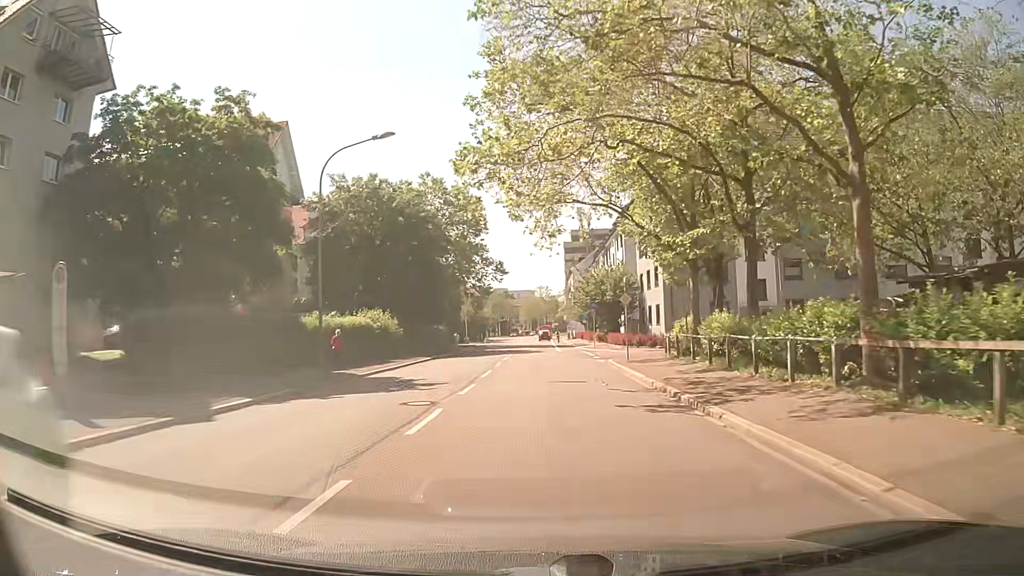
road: secondary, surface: asphalt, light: Day
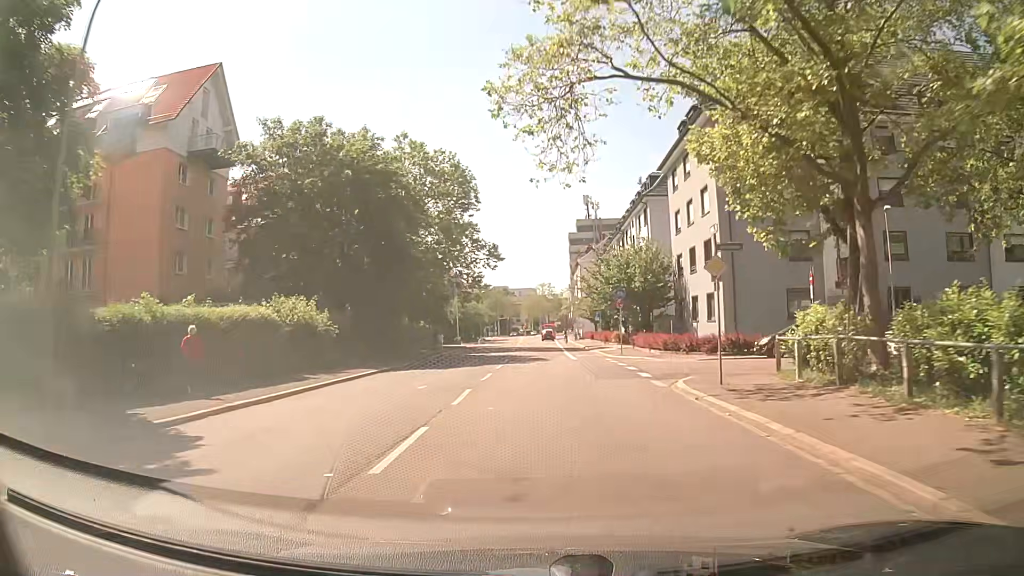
(0.0, +14.6) m; 0°
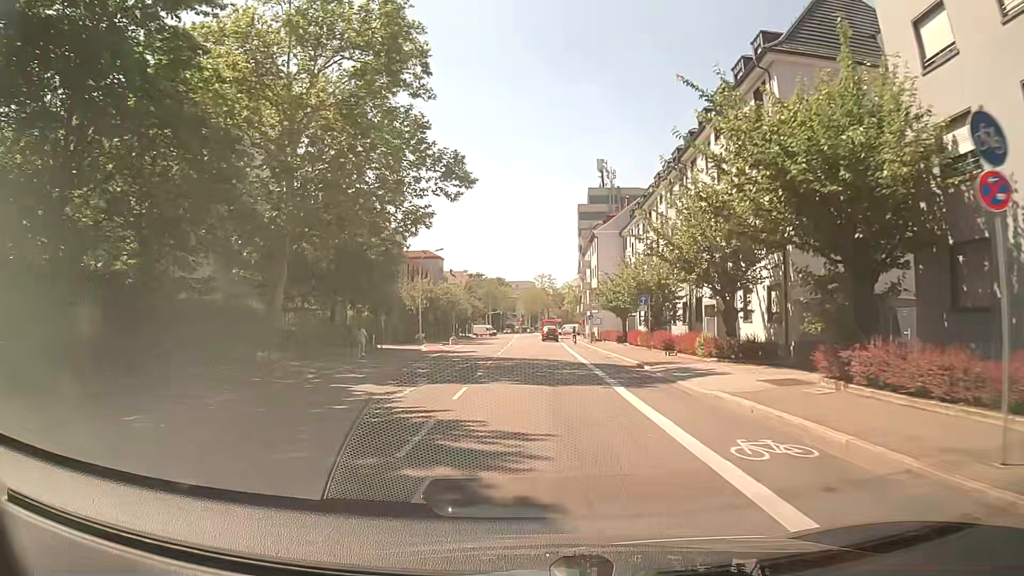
(+0.2, +30.0) m; 0°
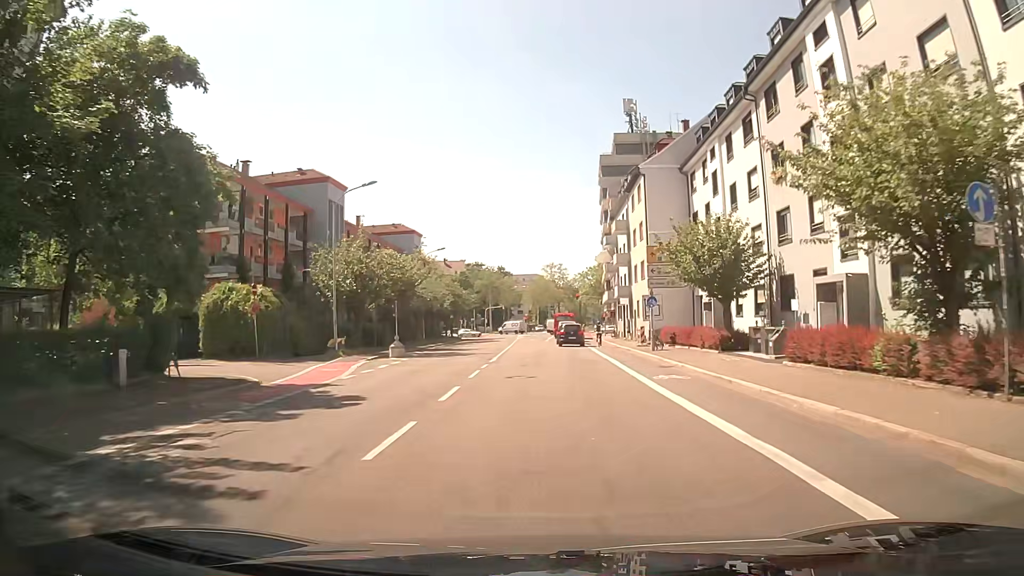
(0.0, +30.4) m; 0°
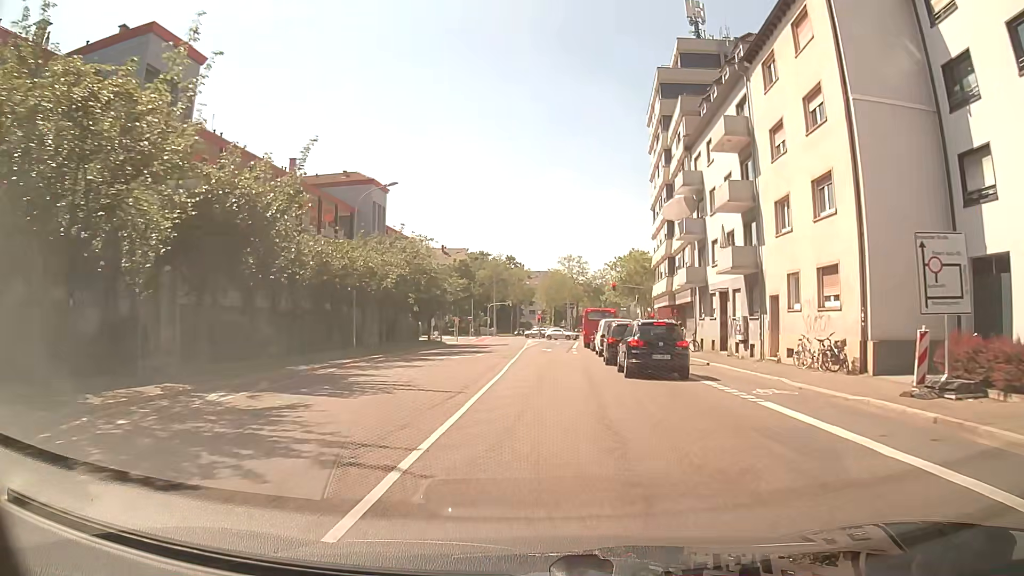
(-0.7, +29.8) m; -1°
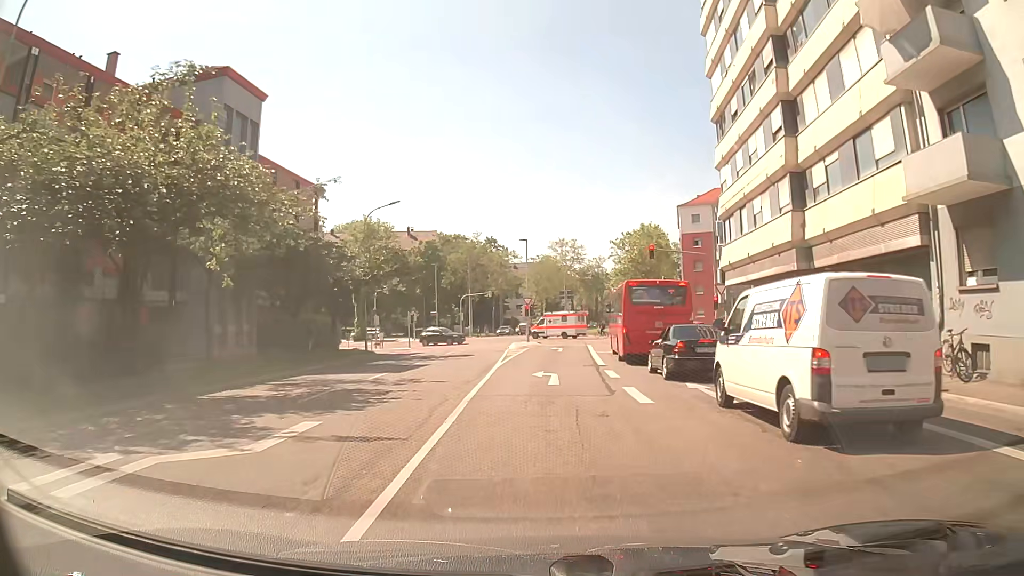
(+0.1, +26.8) m; +1°
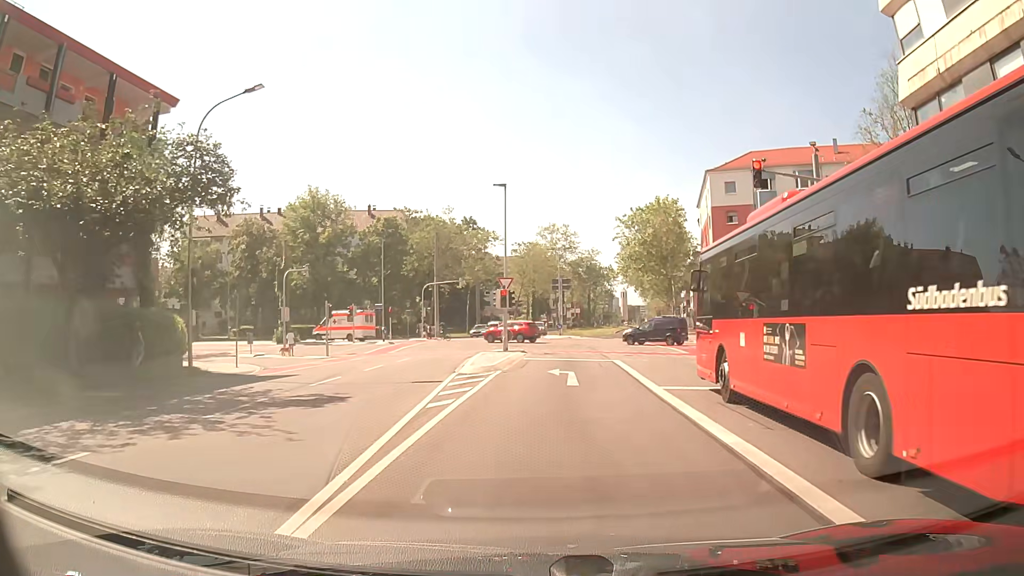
(+0.2, +20.7) m; +1°
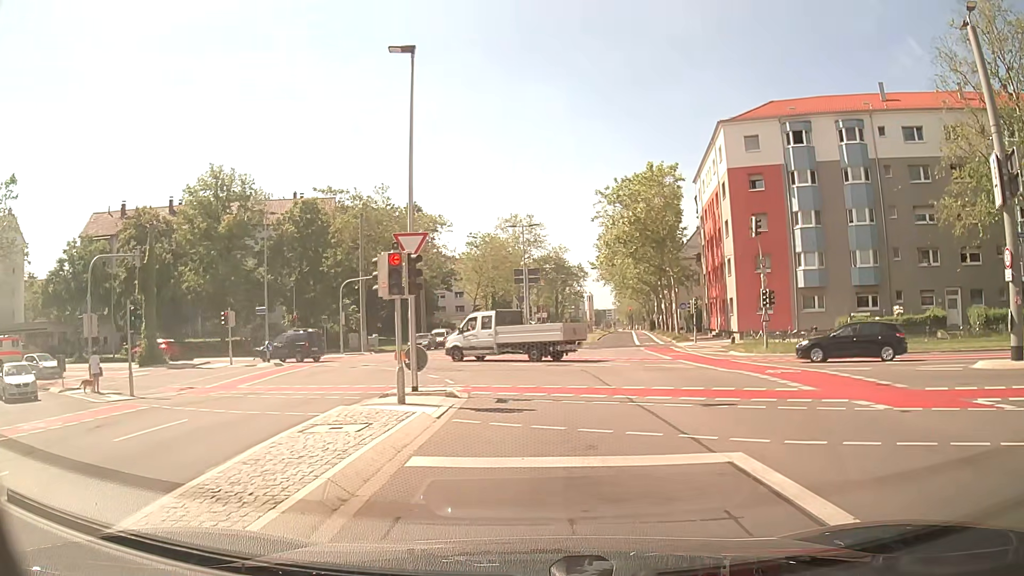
(+0.5, +17.6) m; +4°
(0, +10) (-1, +20) (-4, +29) (-11, +37) (-20, +41) (-29, +44) (-39, +44) (-49, +44) (-59, +42) (-69, +39) m
